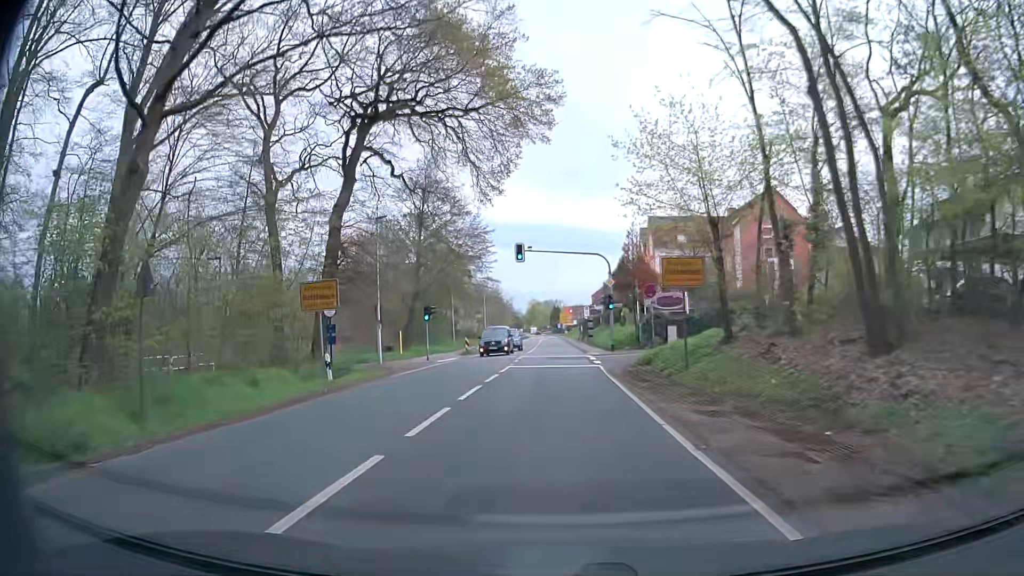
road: secondary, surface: asphalt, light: Day
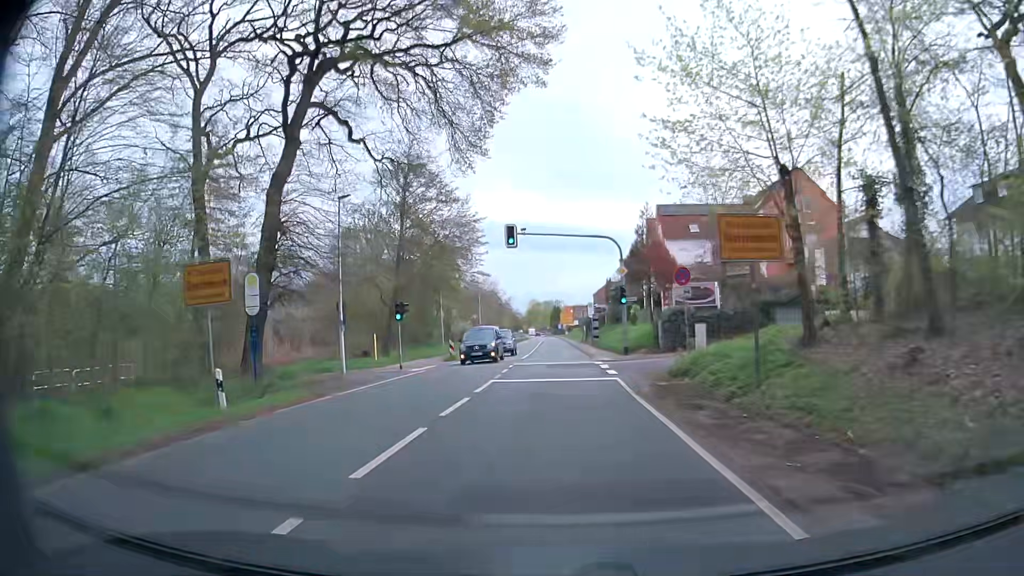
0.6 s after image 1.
(+0.1, +7.1) m; 0°
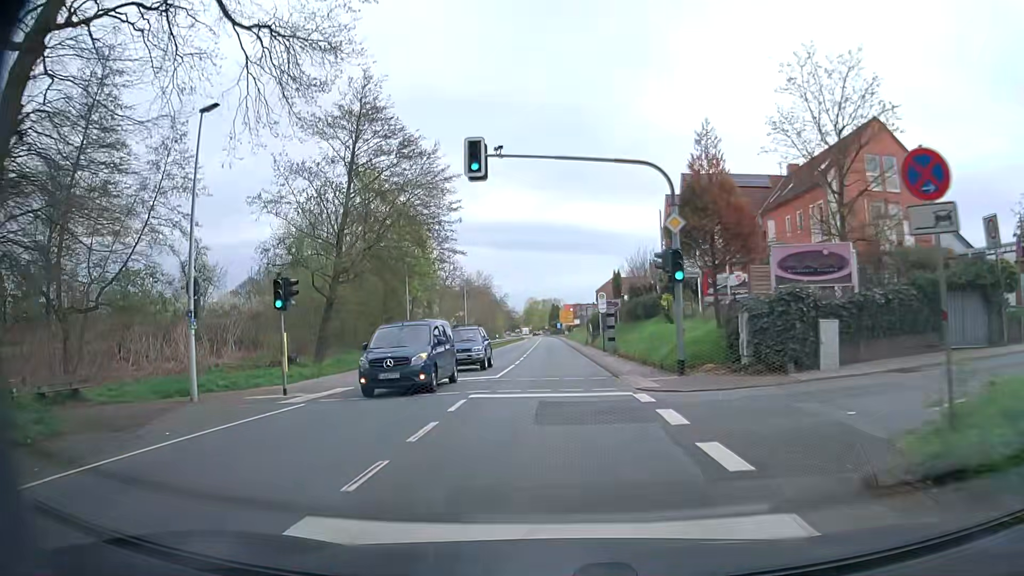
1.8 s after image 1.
(0.0, +14.1) m; -1°
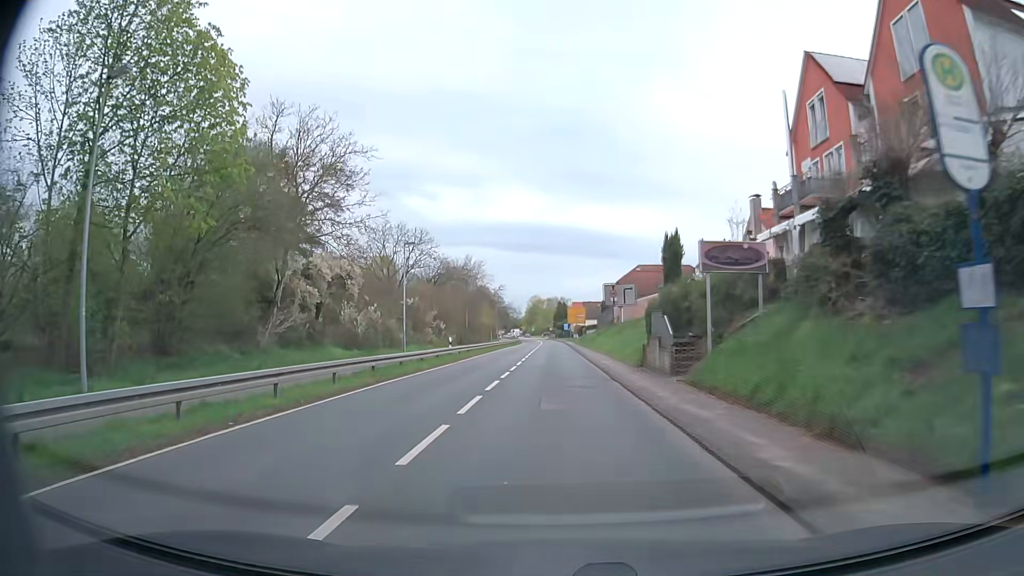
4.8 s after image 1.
(+0.4, +36.3) m; 0°
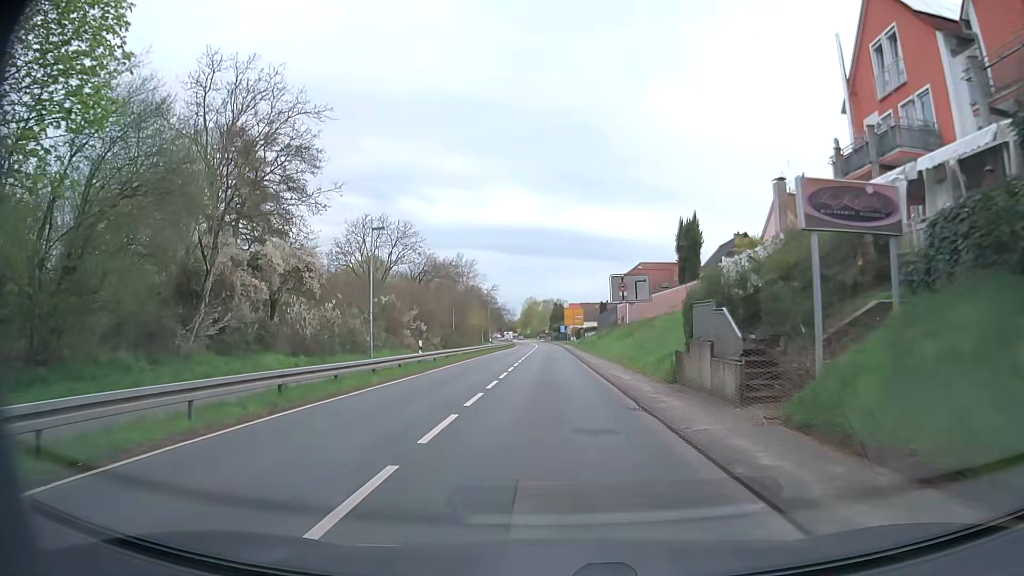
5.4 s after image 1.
(0.0, +7.6) m; 0°
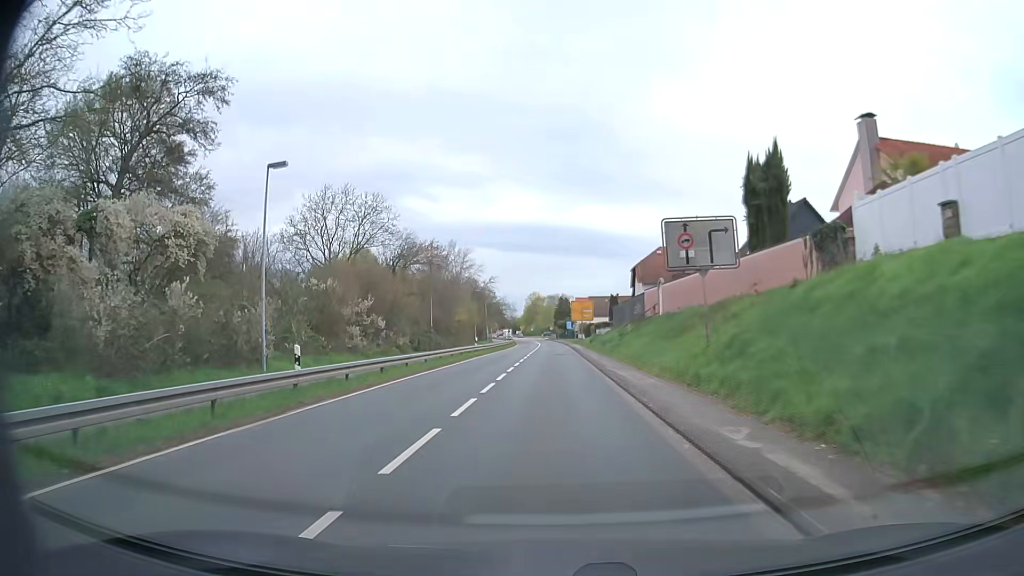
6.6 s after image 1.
(0.0, +15.4) m; -1°
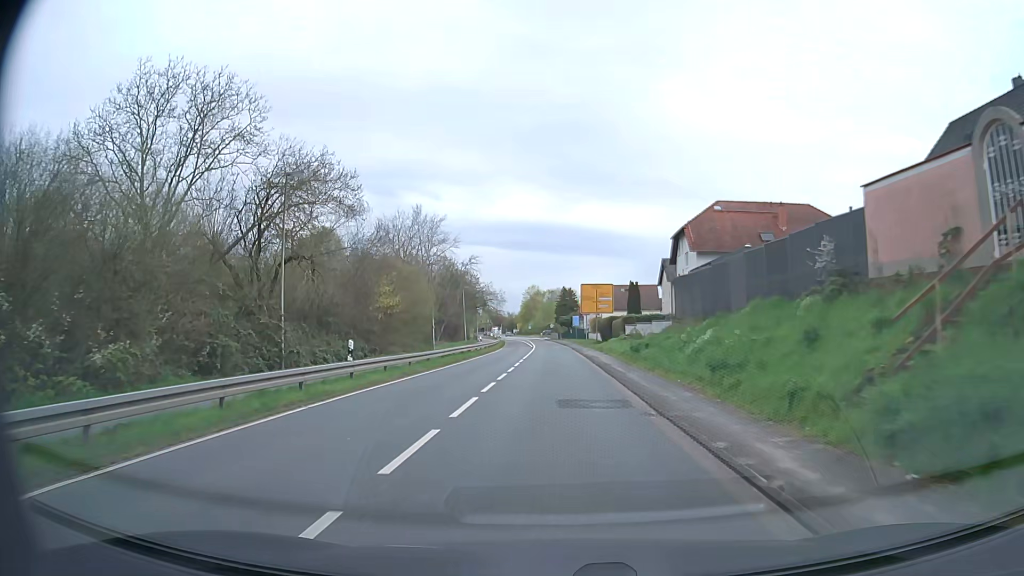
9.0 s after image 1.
(+0.2, +32.0) m; 0°
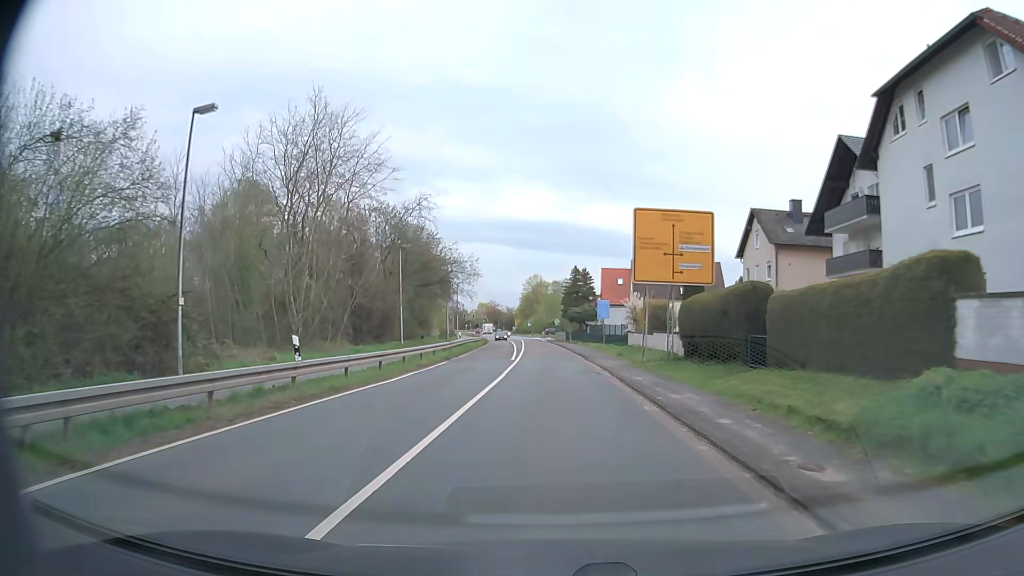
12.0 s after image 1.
(-0.2, +40.8) m; 0°
(0, +10) (0, +20) (0, +30) (-1, +40) (-1, +50) (-1, +60) (-2, +70) (-2, +80) (-2, +90) (-3, +100) m
